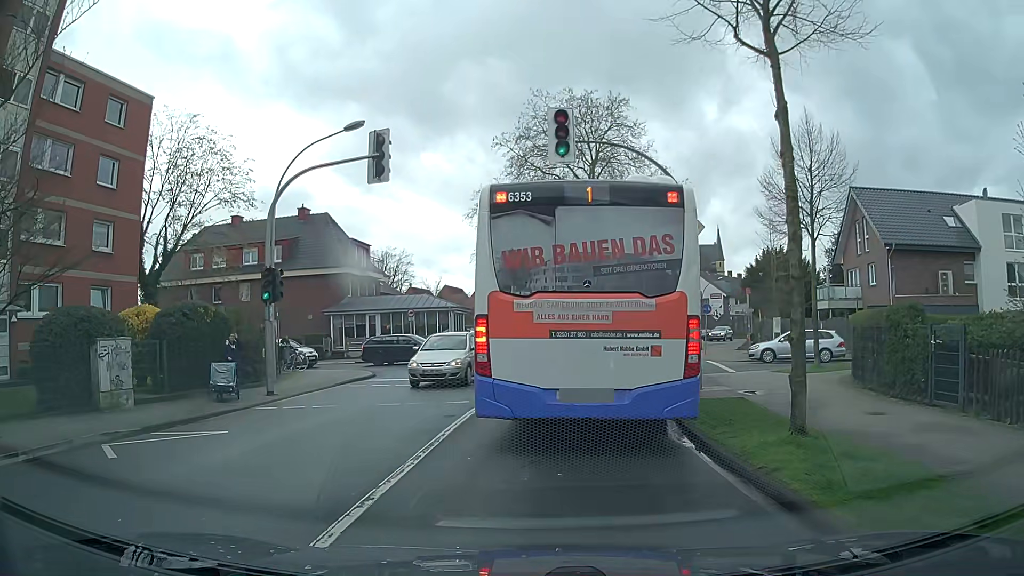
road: secondary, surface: asphalt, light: Day
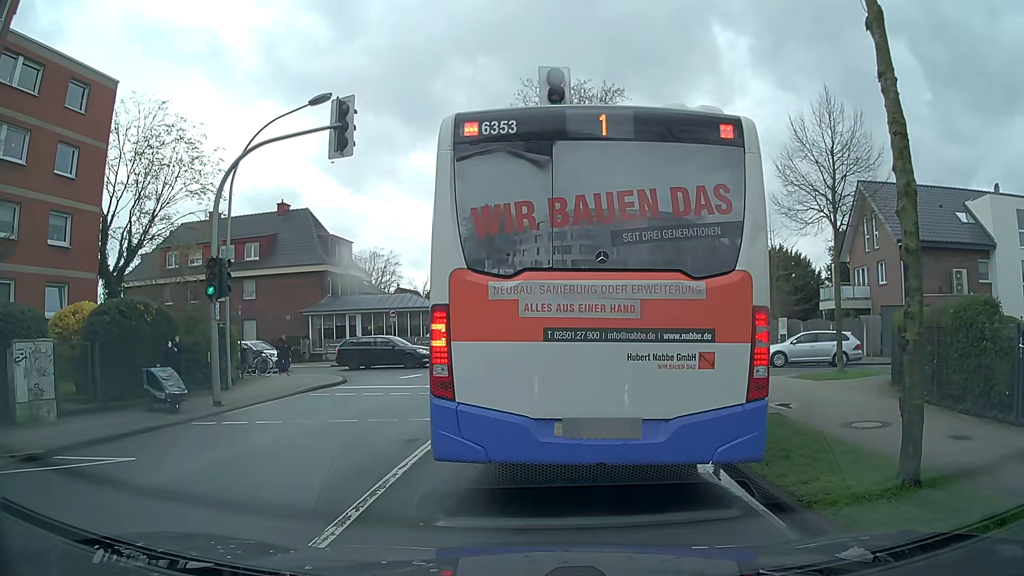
(-0.1, +2.4) m; -1°
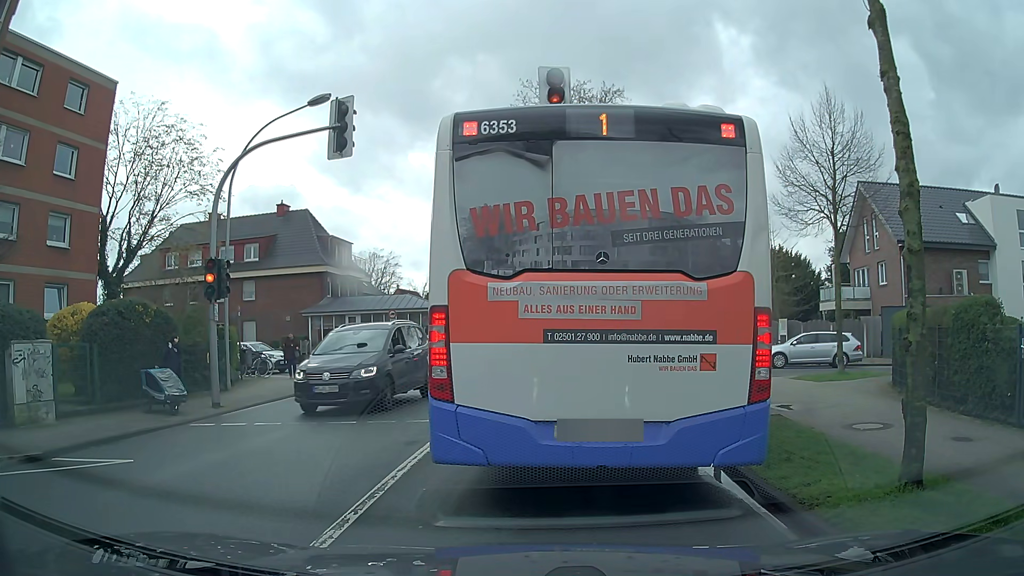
(0.0, +0.1) m; 0°
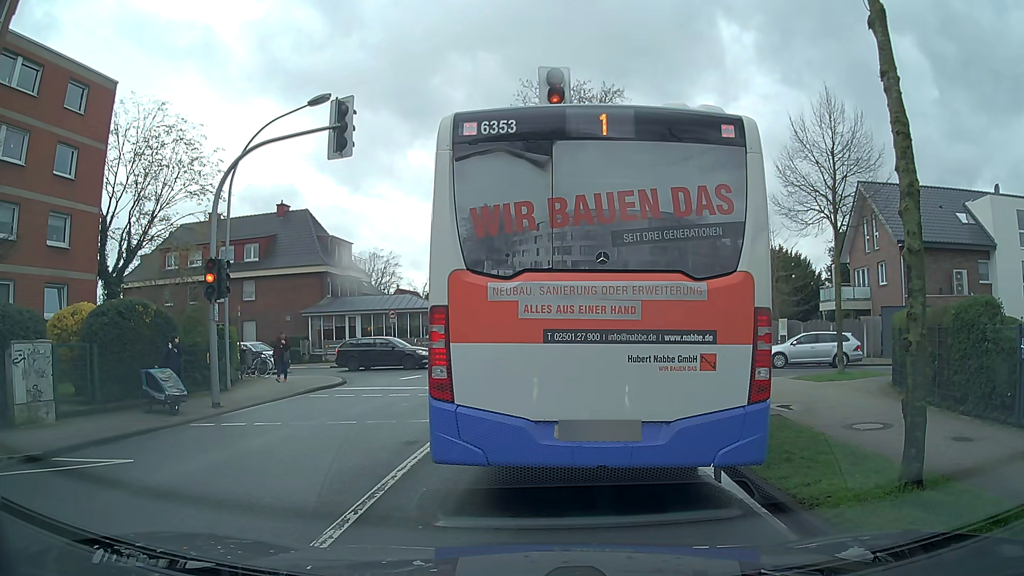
(0.0, 0.0) m; 0°
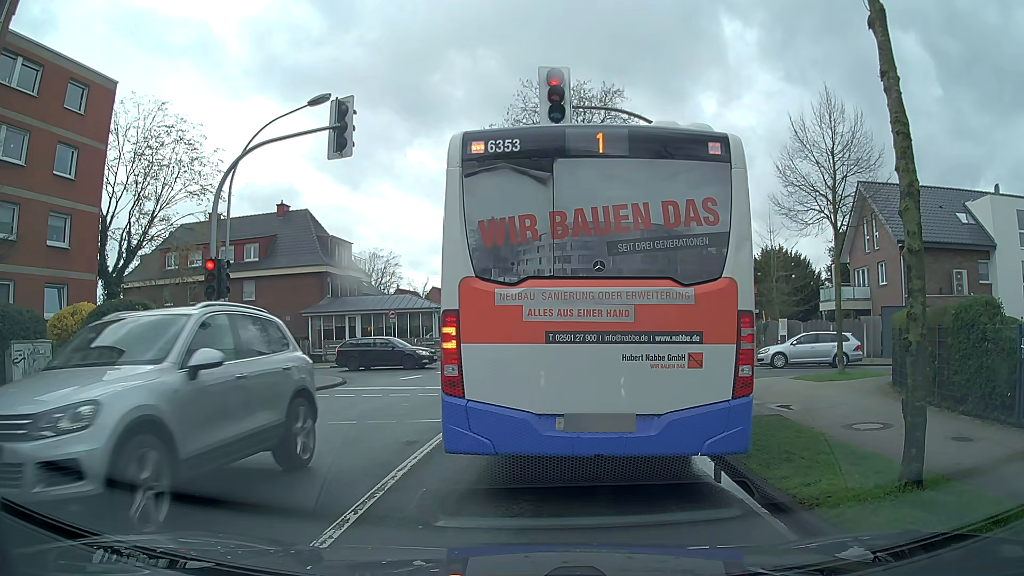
(0.0, 0.0) m; 0°
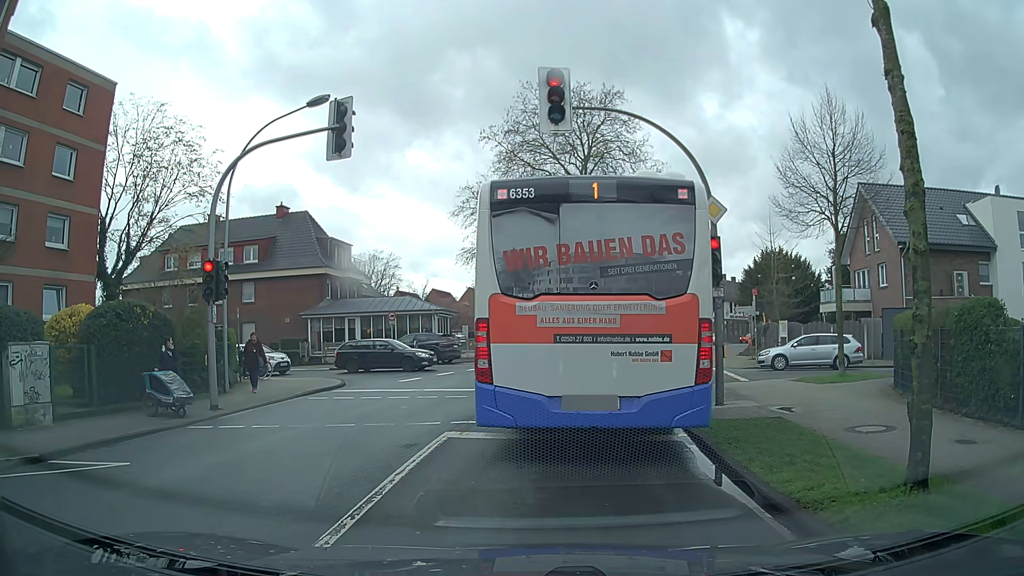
(0.0, +0.1) m; 0°
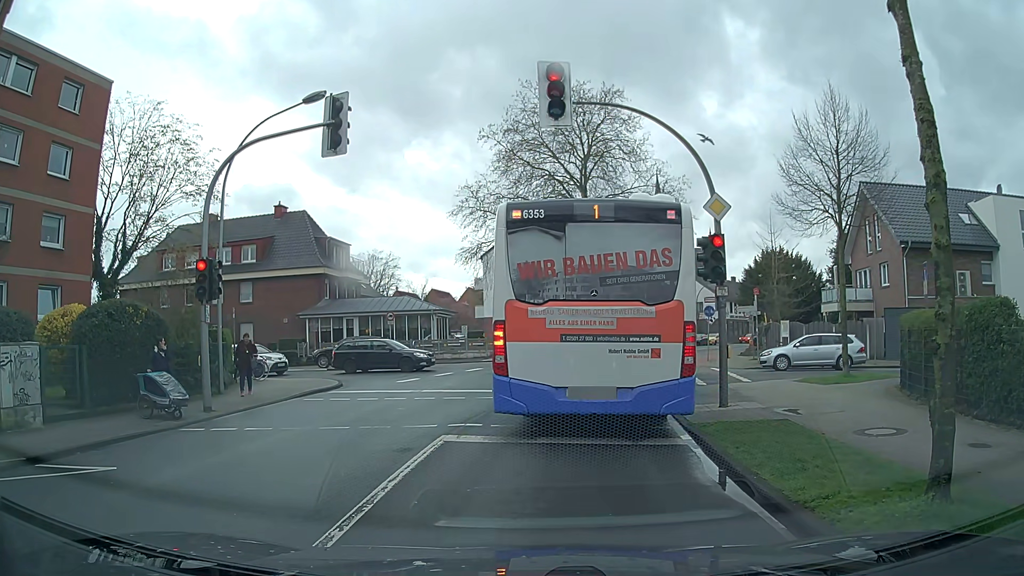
(0.0, +0.3) m; 0°
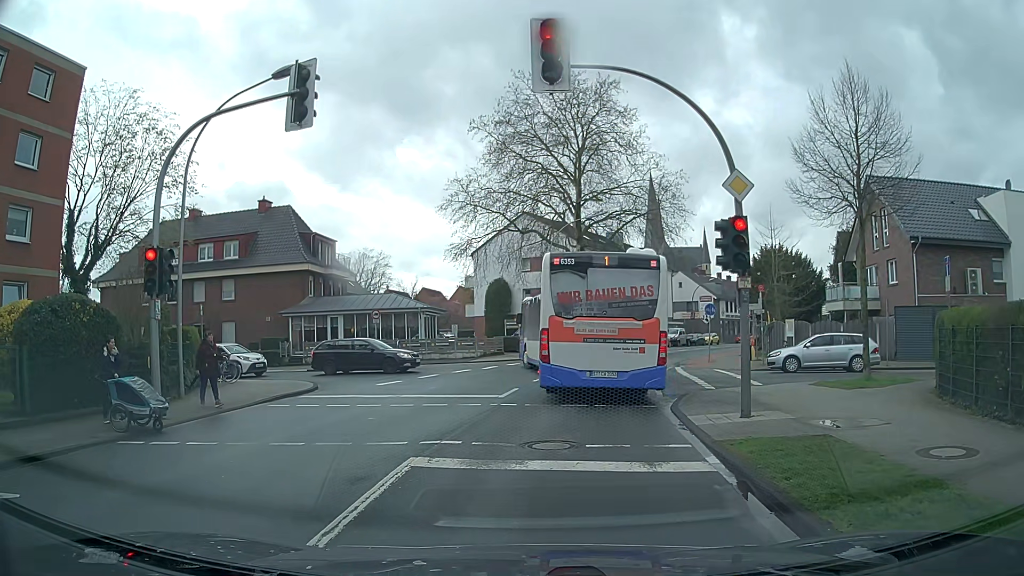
(0.0, +1.9) m; 0°
